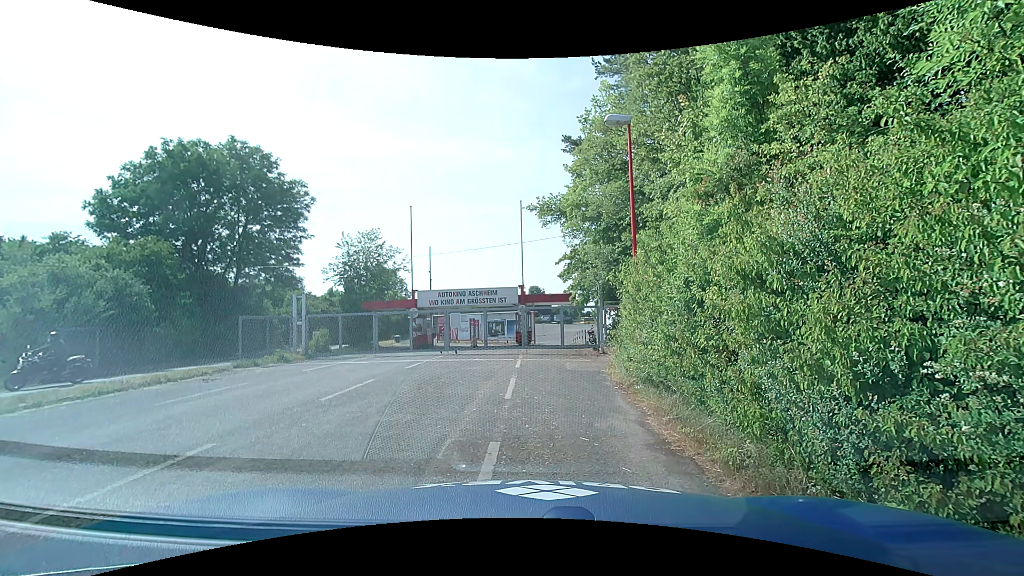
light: Day
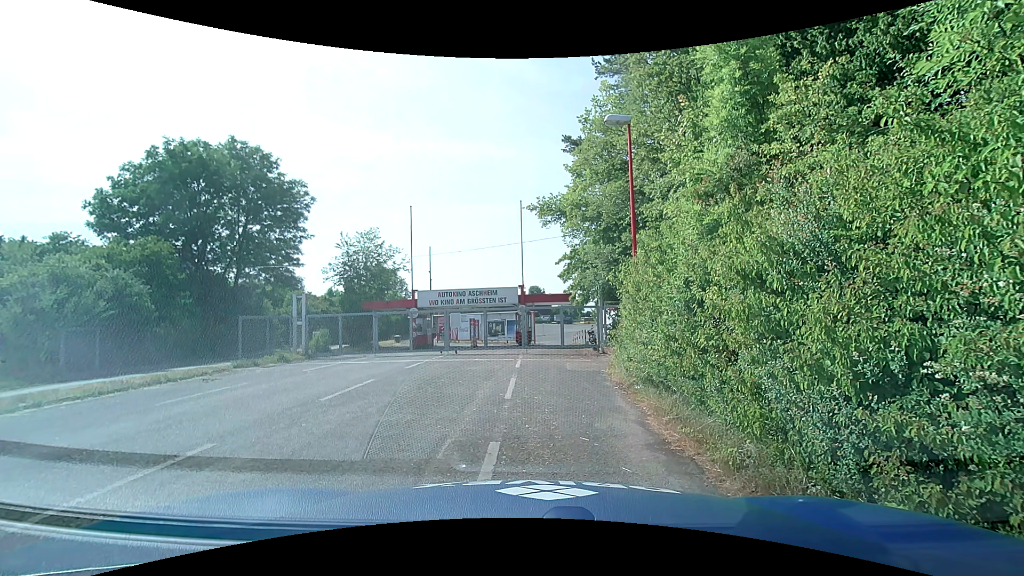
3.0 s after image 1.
(0.0, 0.0) m; 0°
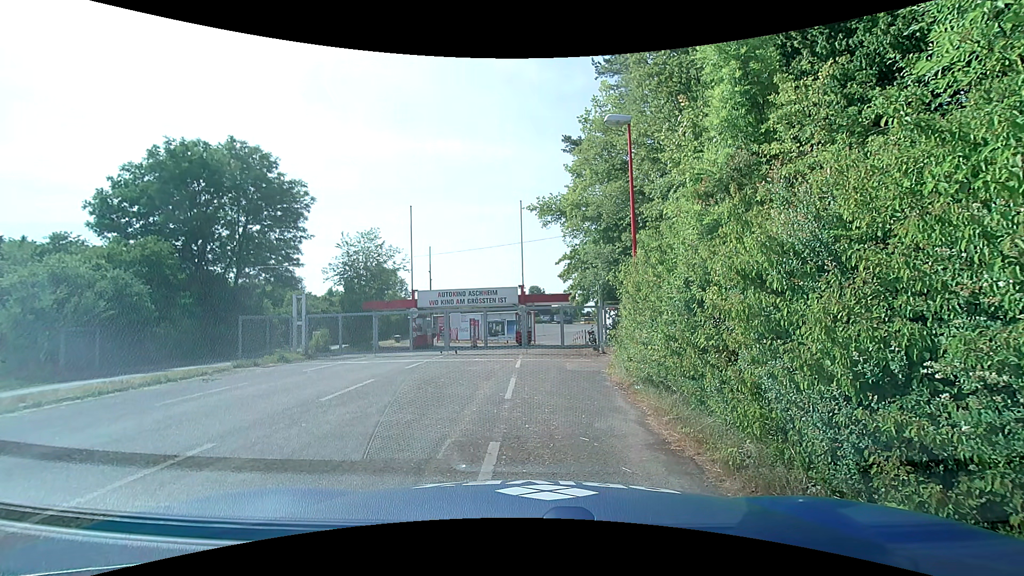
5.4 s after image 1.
(0.0, 0.0) m; 0°
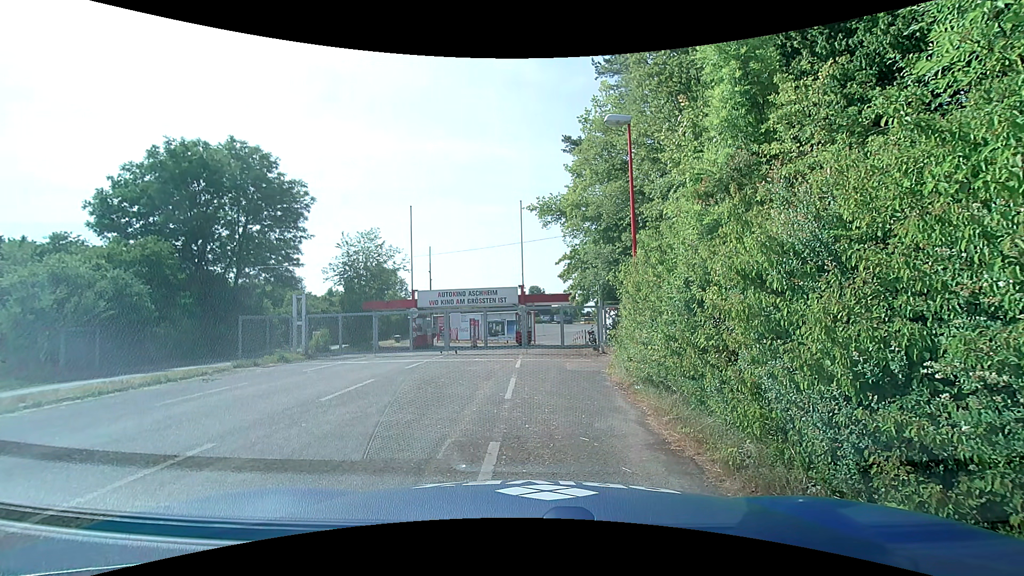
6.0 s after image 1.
(0.0, 0.0) m; 0°
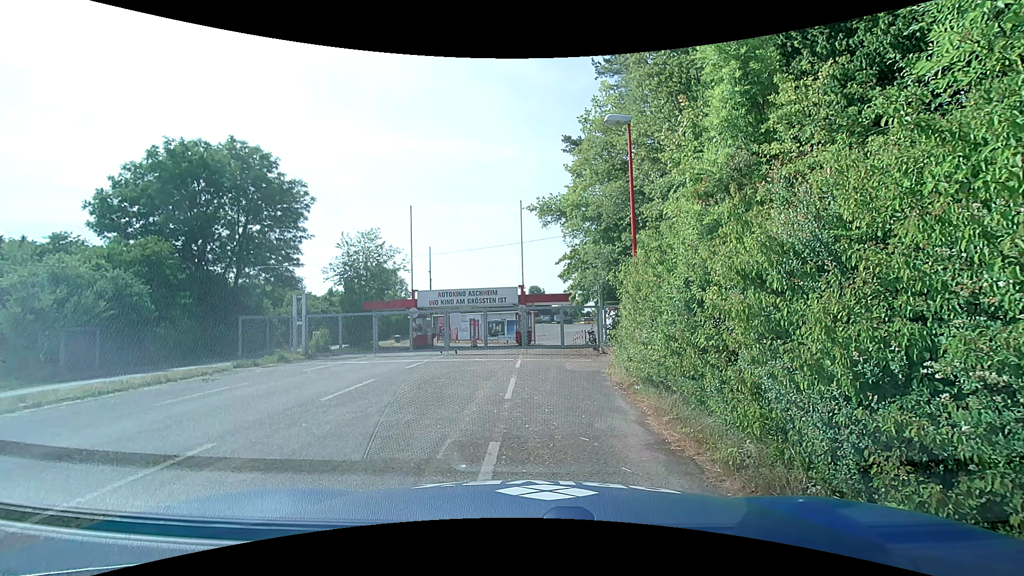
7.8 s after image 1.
(0.0, 0.0) m; 0°
